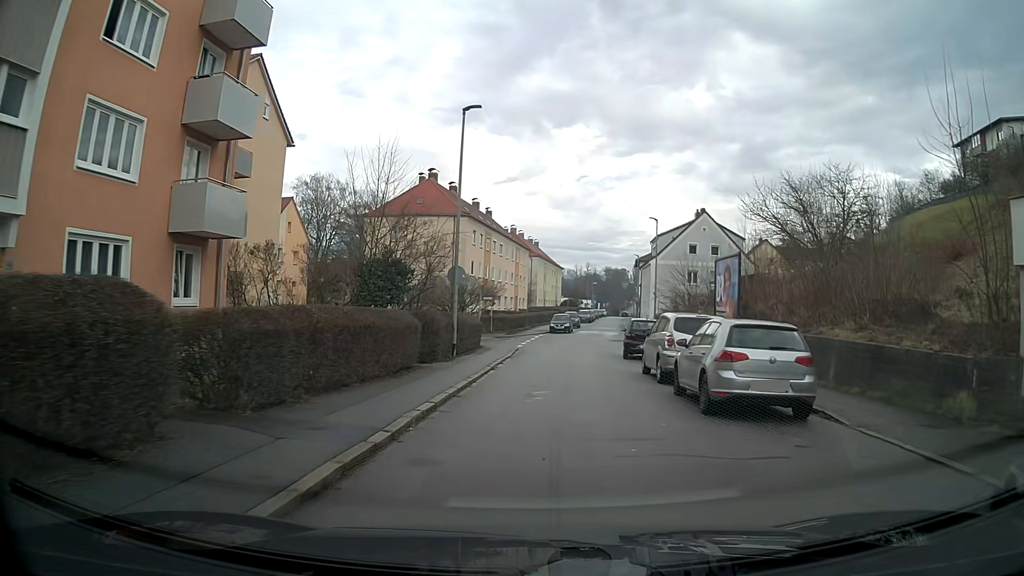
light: Day
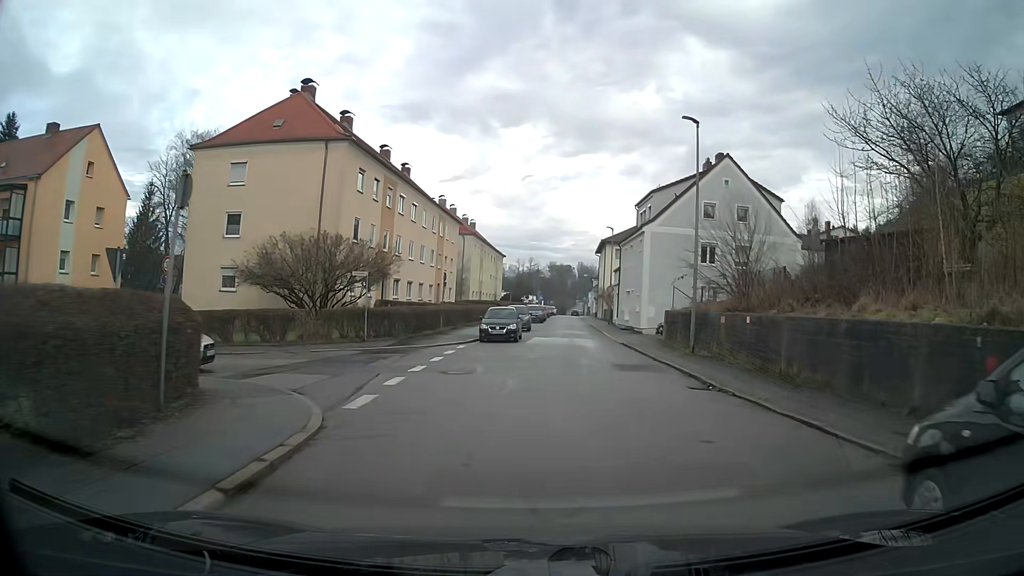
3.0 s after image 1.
(+0.9, +24.0) m; +6°
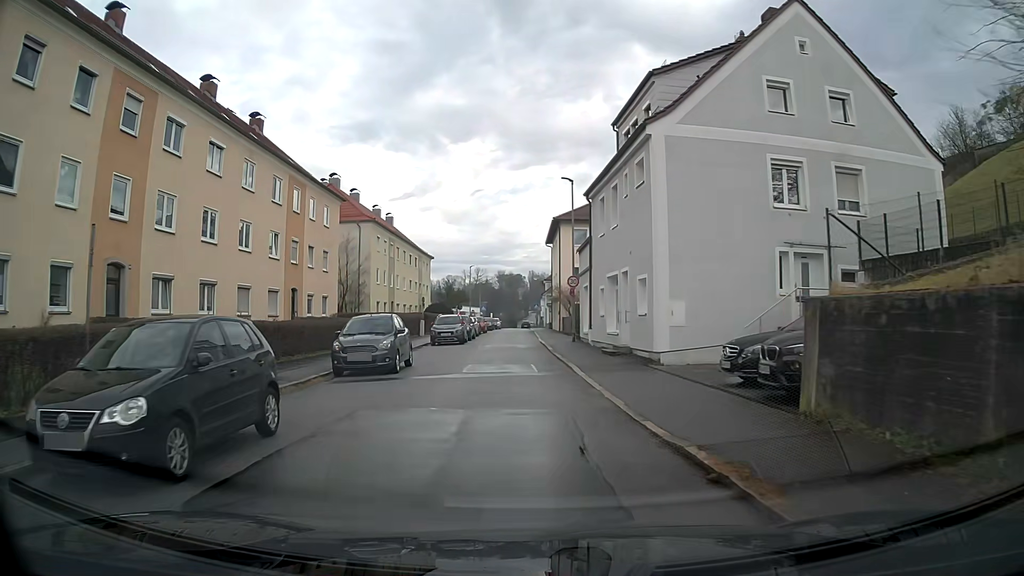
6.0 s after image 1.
(+1.6, +23.1) m; +3°
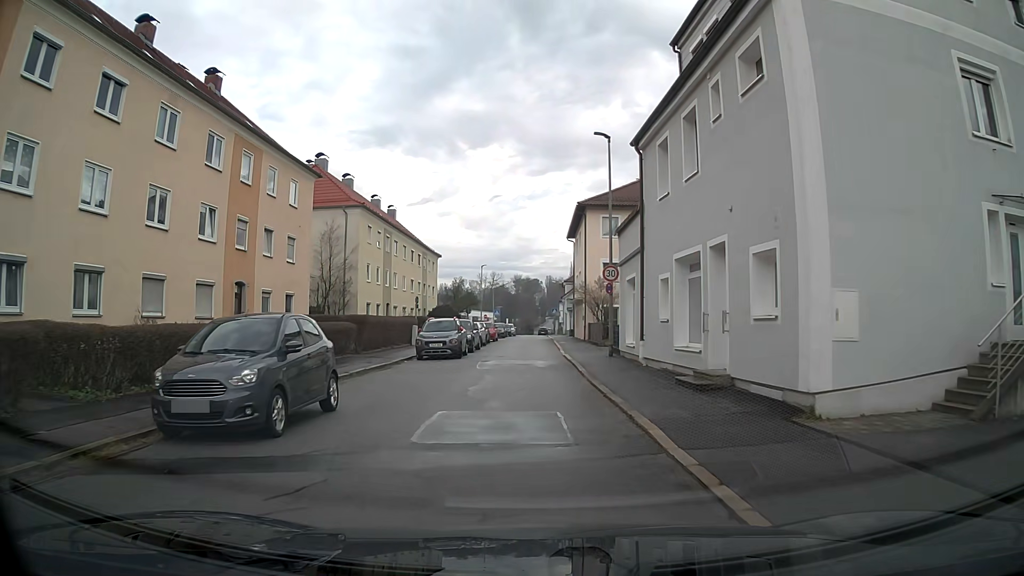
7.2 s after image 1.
(-0.1, +9.2) m; -1°
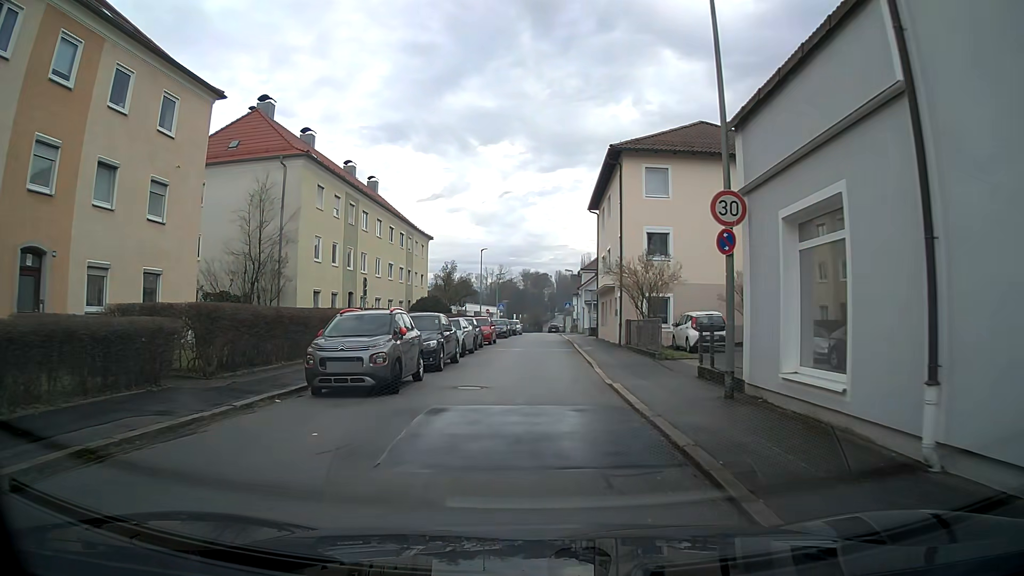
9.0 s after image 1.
(-0.1, +13.7) m; 0°
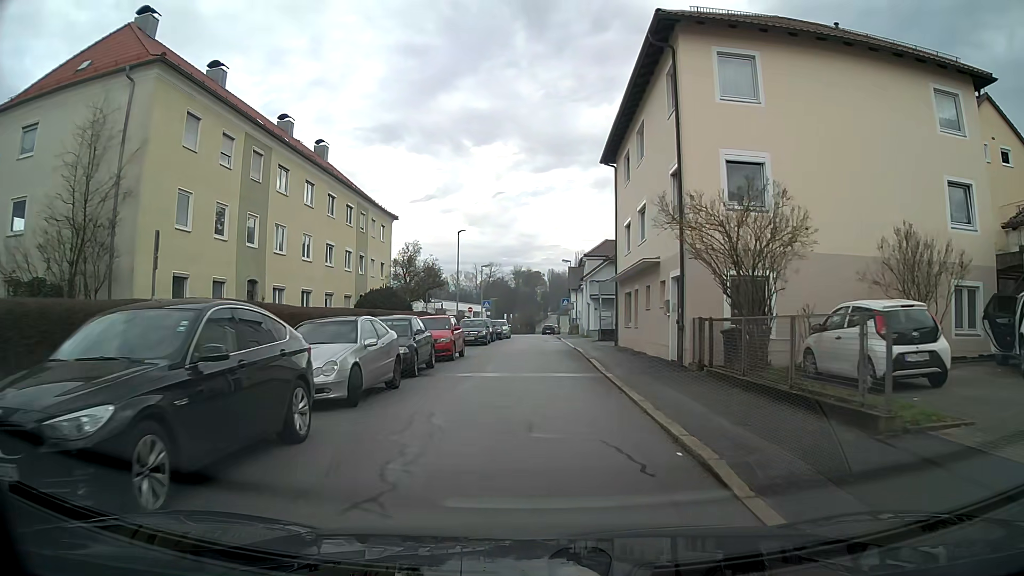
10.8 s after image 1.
(+0.1, +13.9) m; +1°
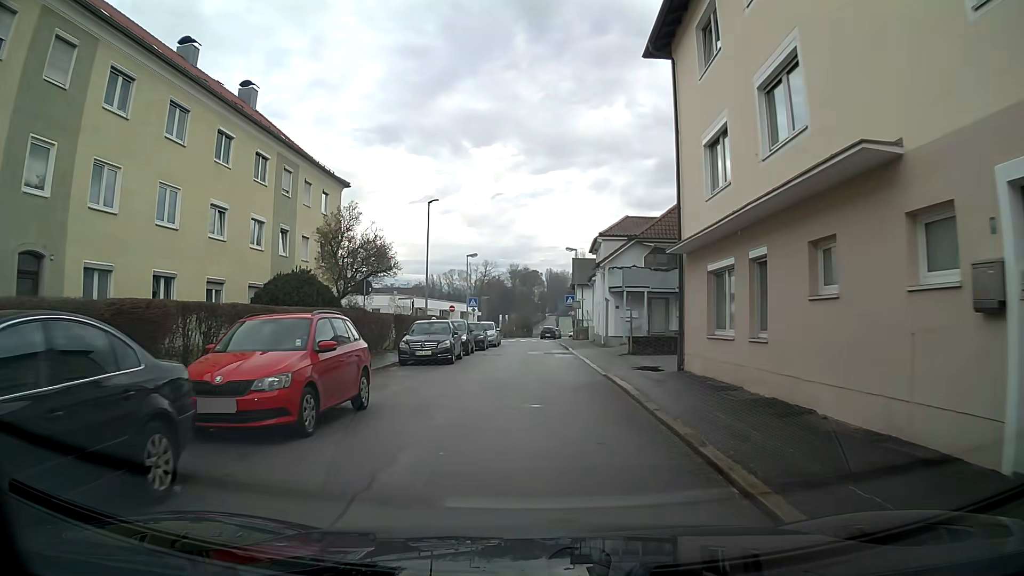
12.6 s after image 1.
(0.0, +13.9) m; 0°
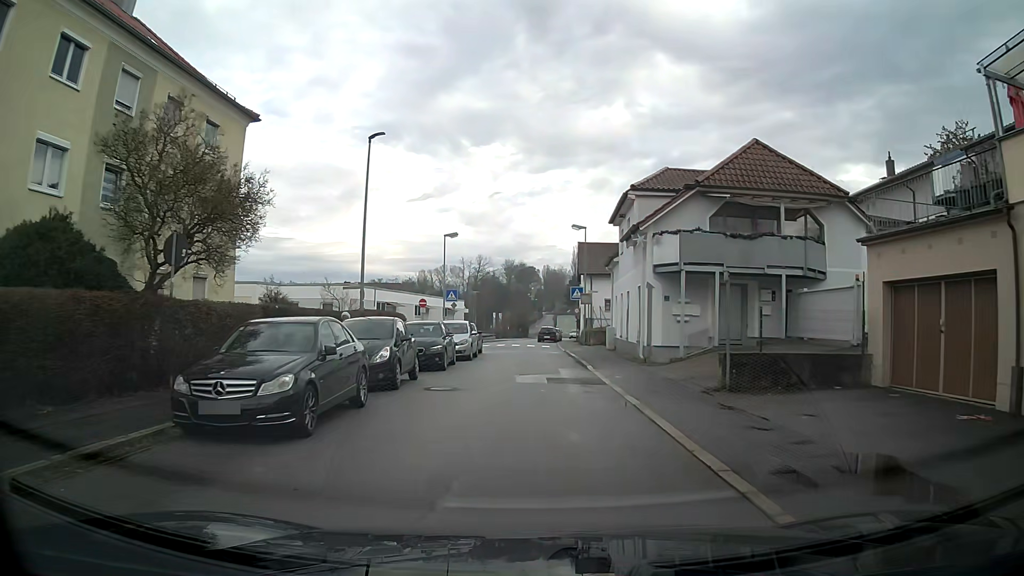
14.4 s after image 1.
(0.0, +13.8) m; +1°
